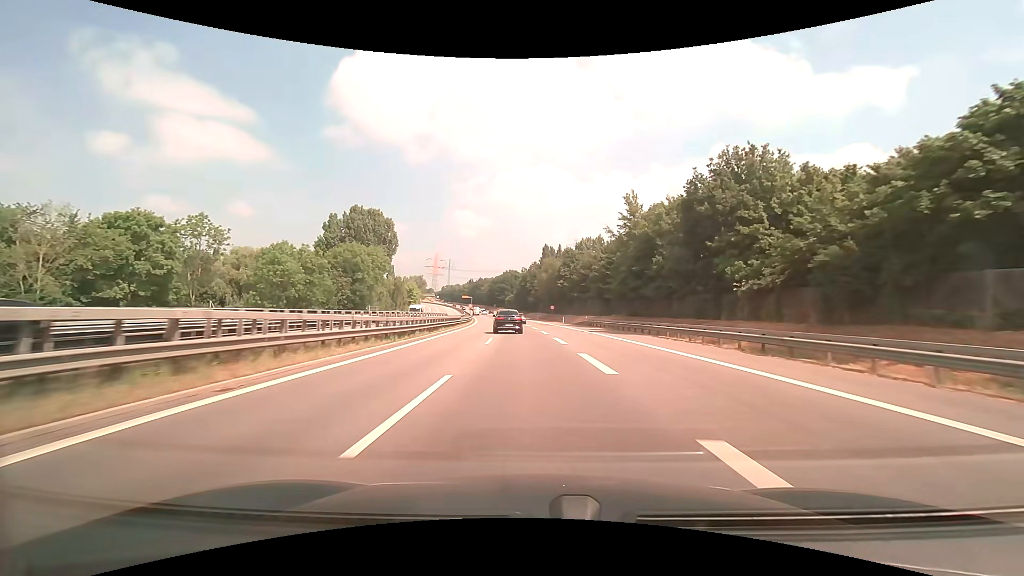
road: trunk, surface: asphalt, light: Day
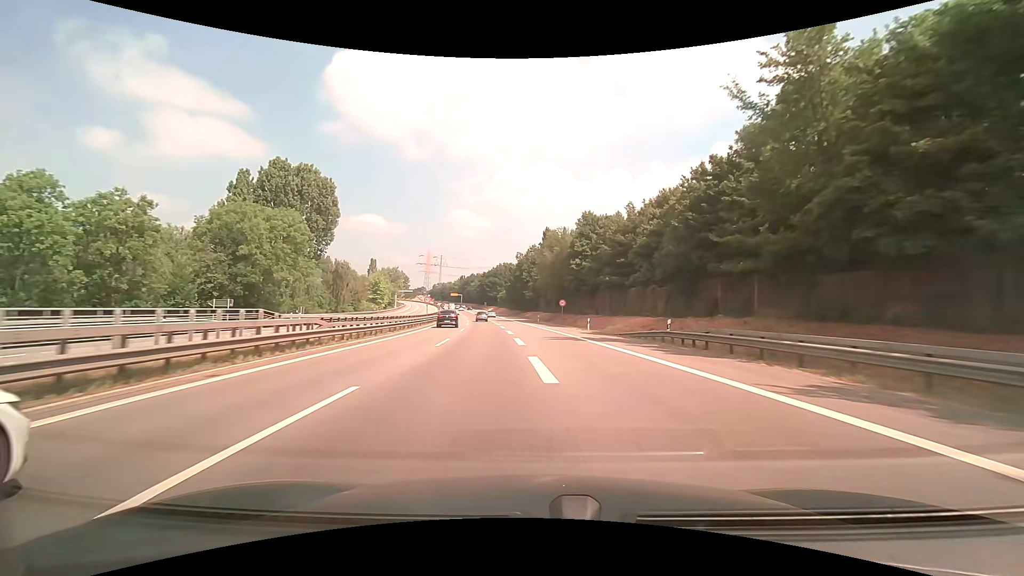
(-0.1, +37.8) m; 0°
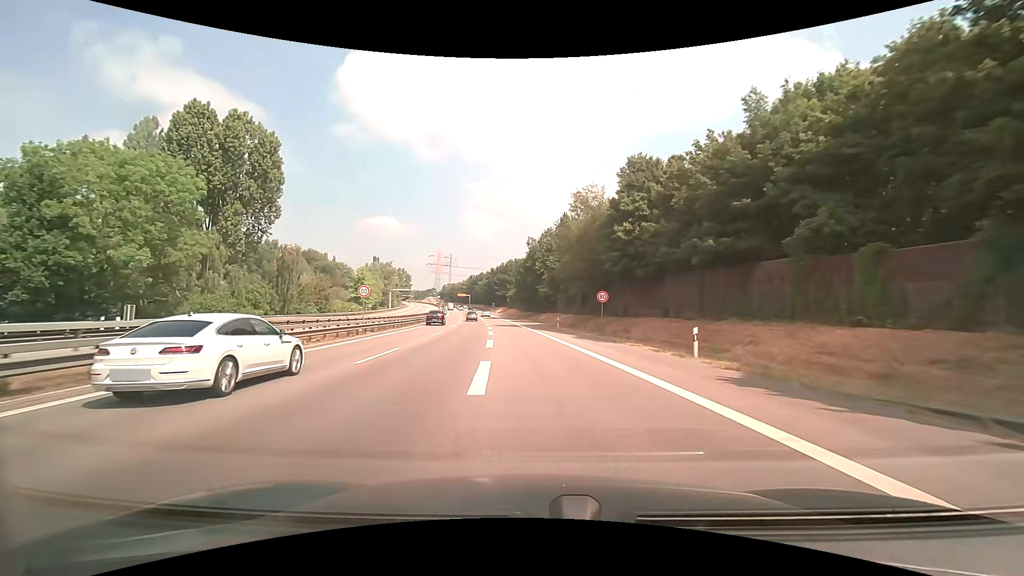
(-0.1, +25.3) m; -1°
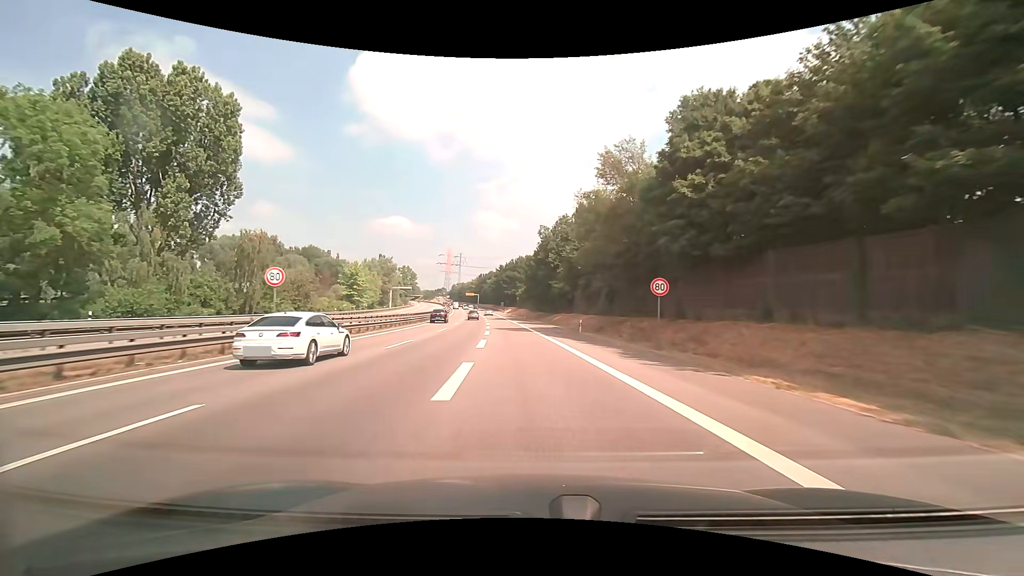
(-0.1, +12.6) m; -1°
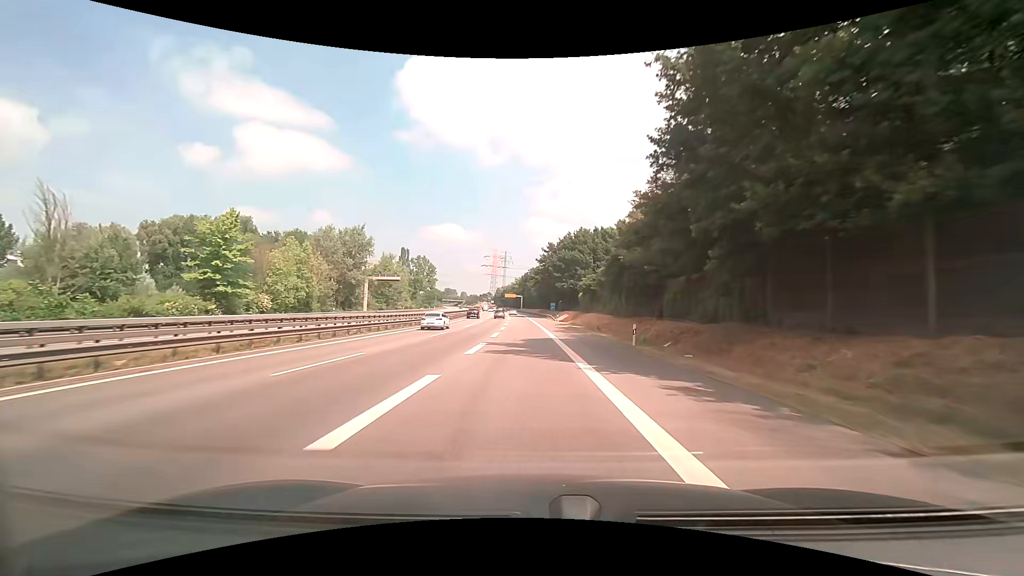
(-3.5, +62.8) m; -6°
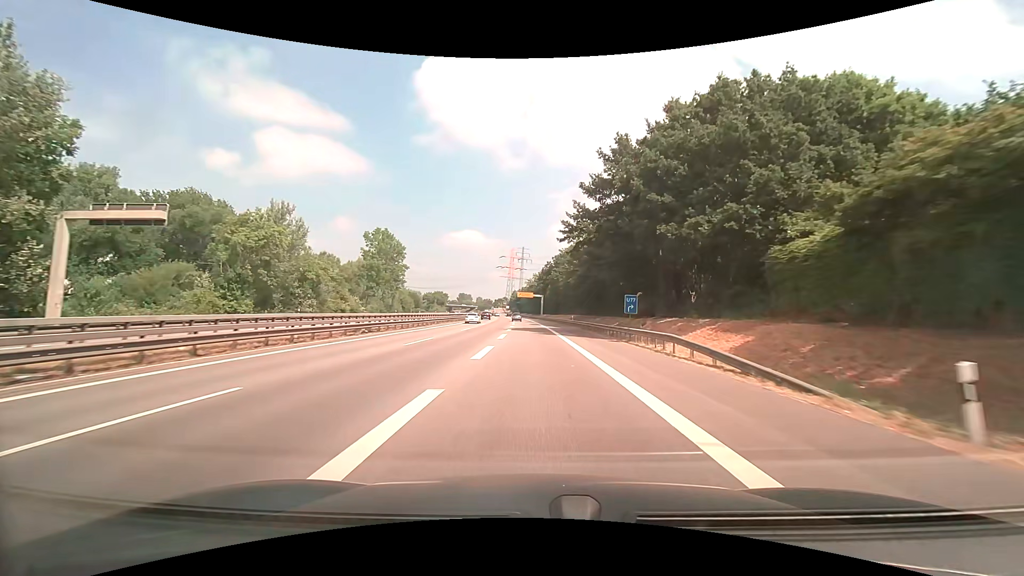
(-1.3, +62.4) m; -2°
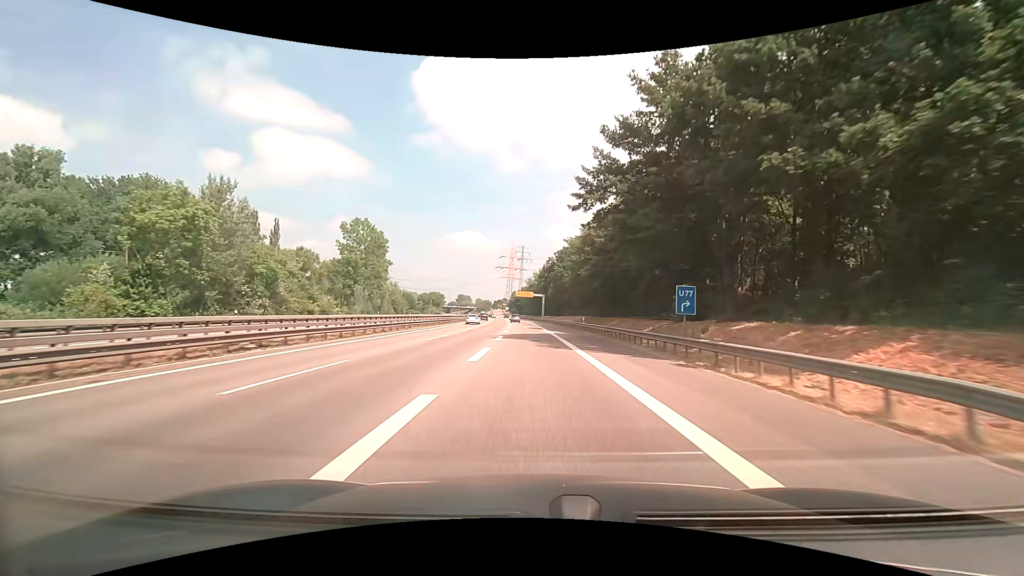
(0.0, +12.4) m; 0°
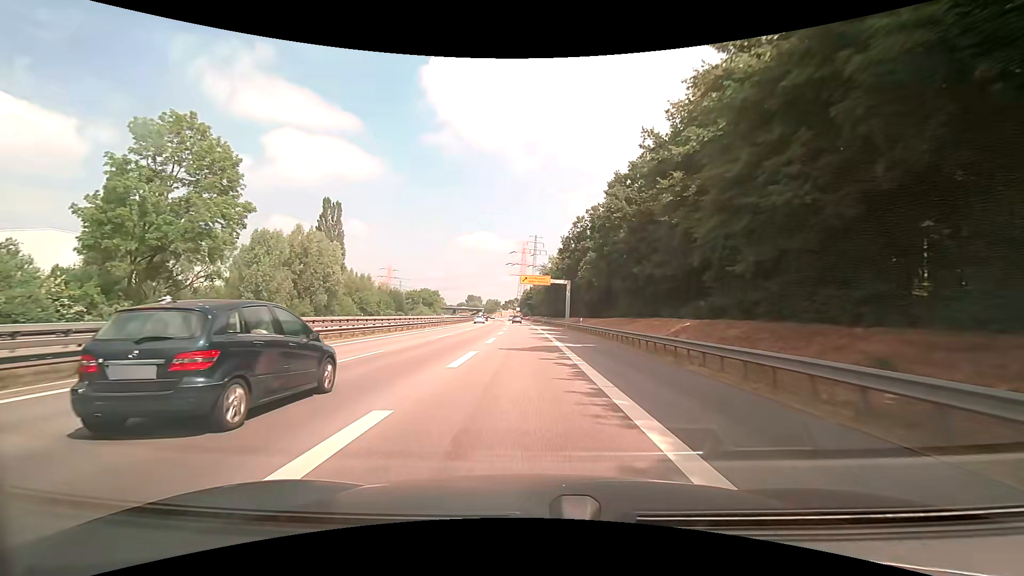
(-0.3, +49.4) m; -1°
(0, +10) (0, +20) (0, +30) (-1, +40) (-1, +50) (-1, +60) (-2, +70) (-2, +80) (-3, +90) (-4, +100) m
